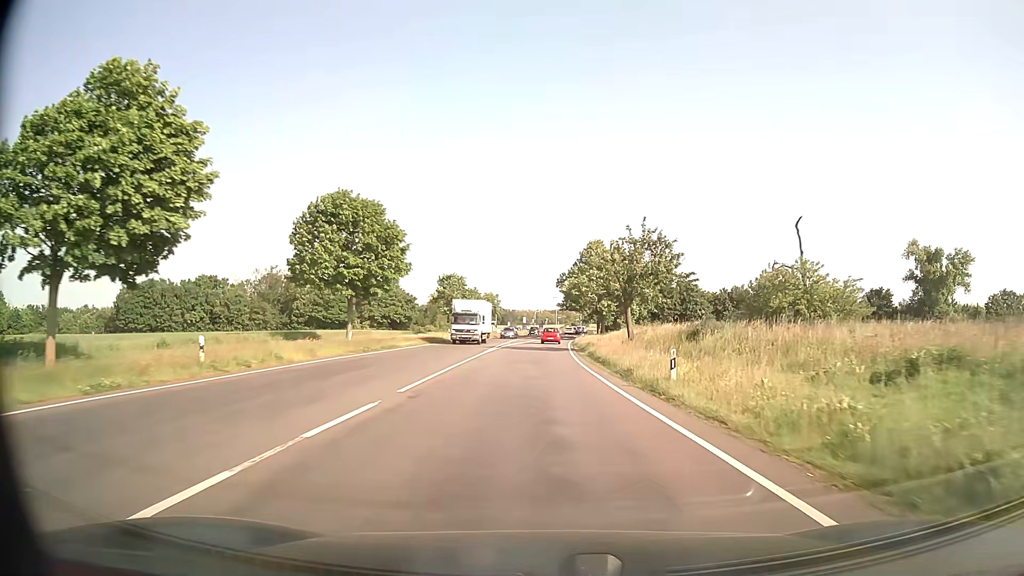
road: secondary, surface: asphalt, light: Day
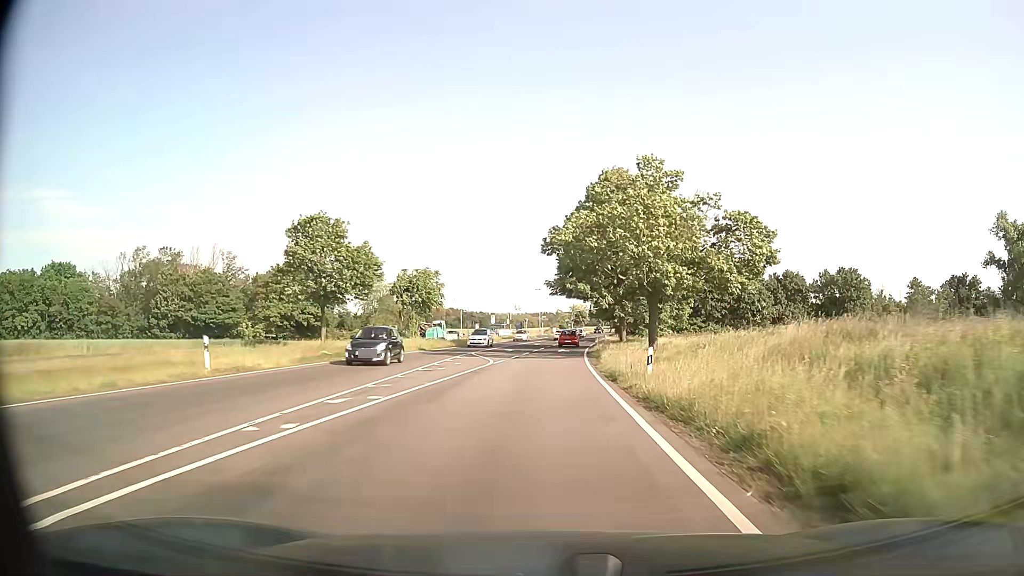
(+0.4, +47.4) m; +1°
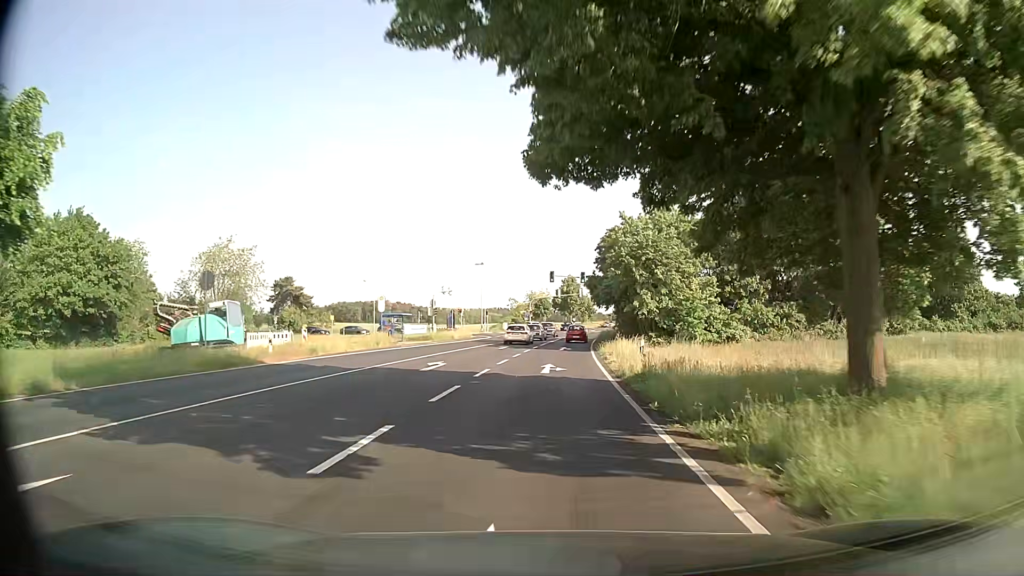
(+1.6, +45.7) m; +4°
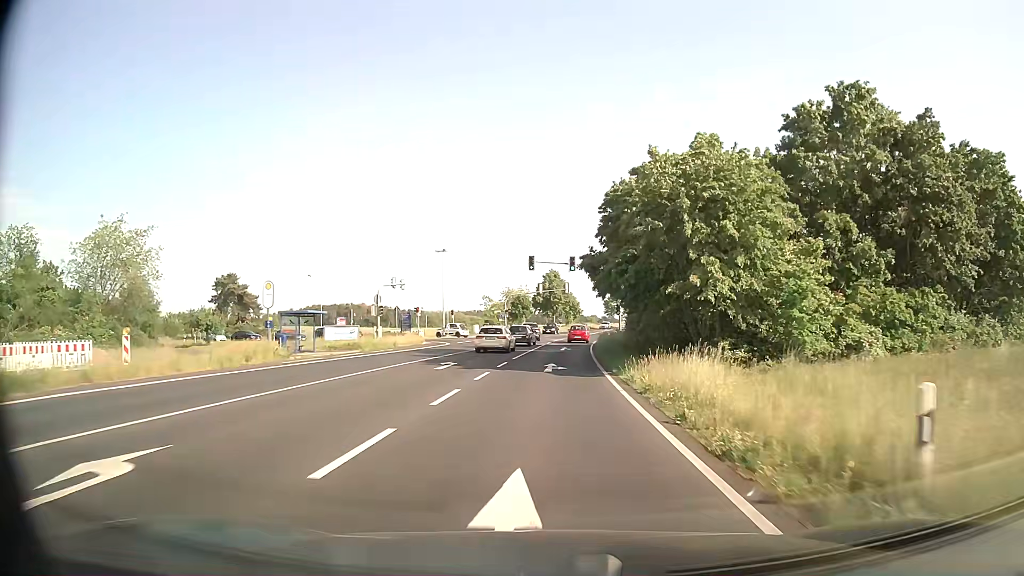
(+0.2, +18.0) m; +1°
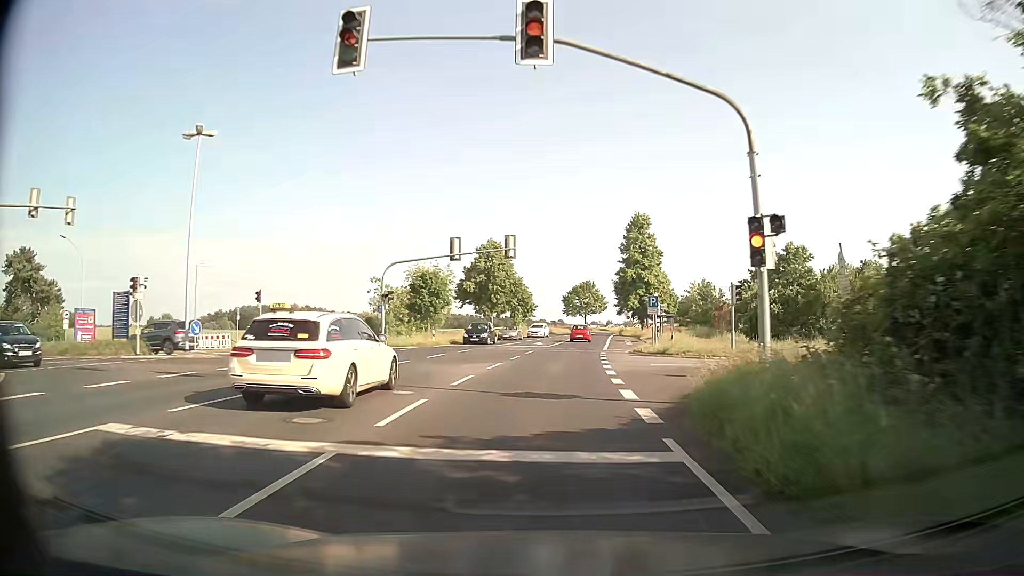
(+1.8, +44.8) m; +5°
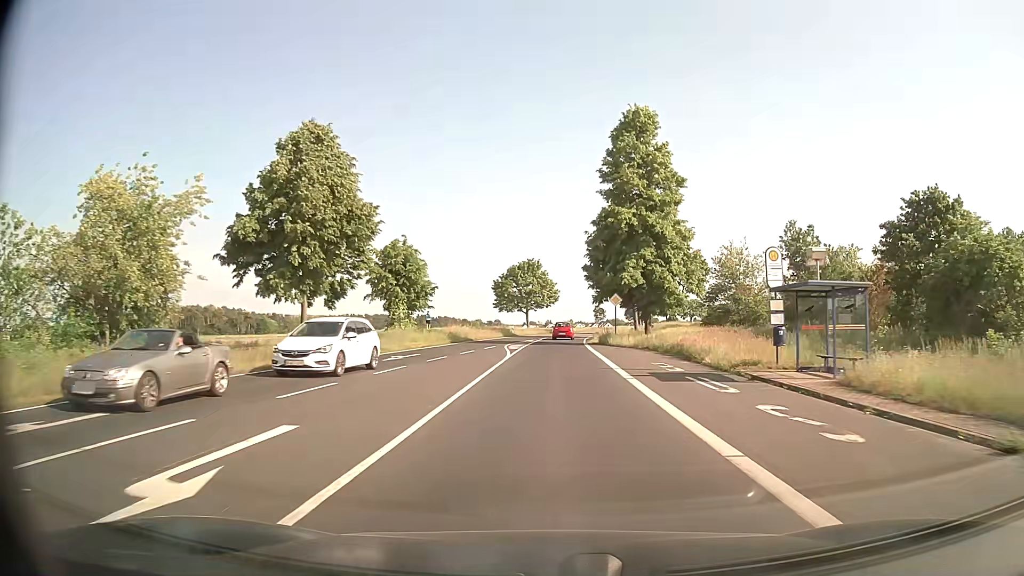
(+2.0, +44.8) m; +5°
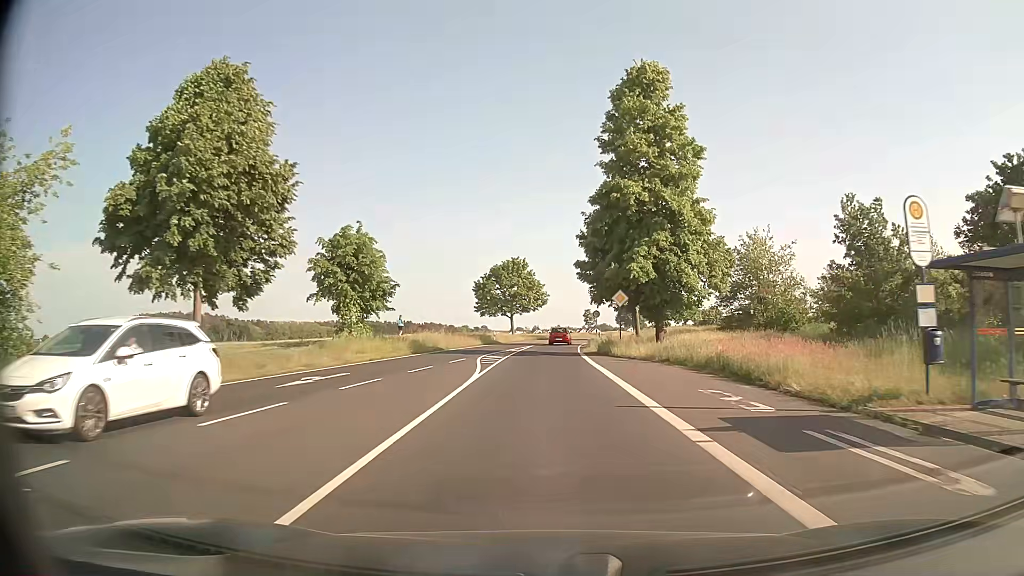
(+0.1, +9.0) m; +1°
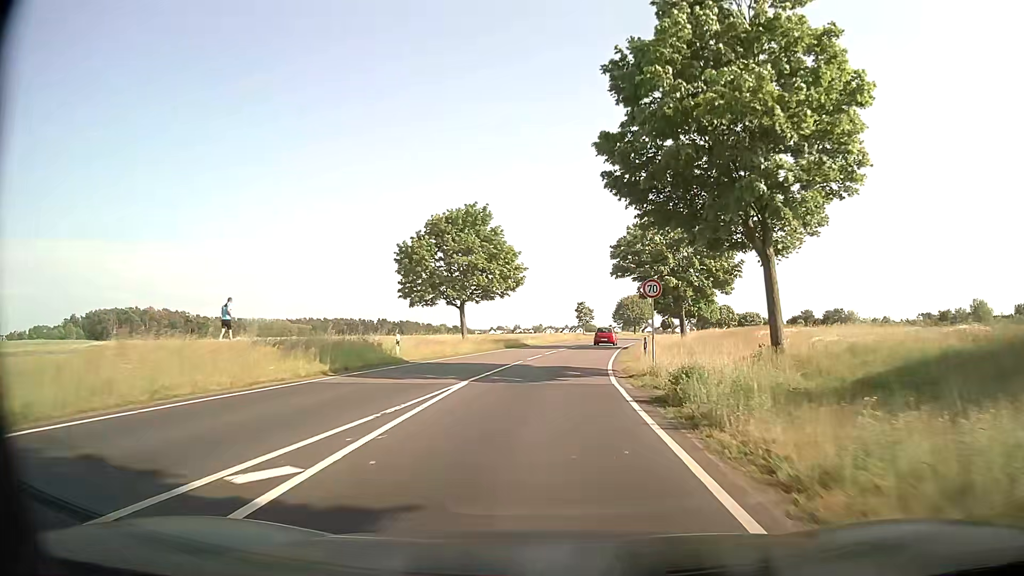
(+0.6, +35.7) m; +2°
(0, +10) (+1, +20) (+1, +30) (+2, +40) (+4, +50) (+6, +60) (+8, +69) (+10, +79) (+12, +89) (+15, +99) m
